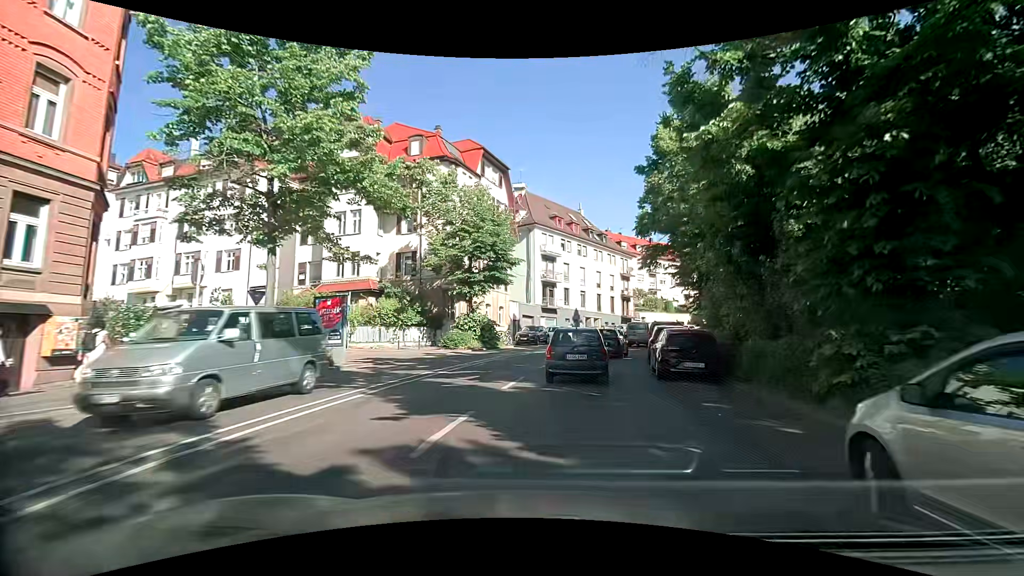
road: secondary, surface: asphalt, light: Day
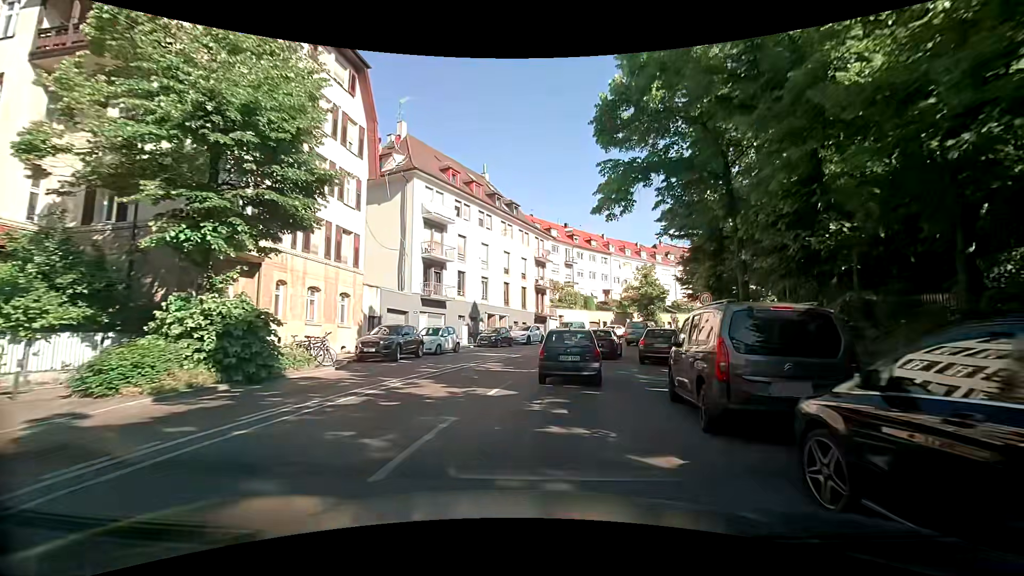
(+1.9, +18.9) m; +13°
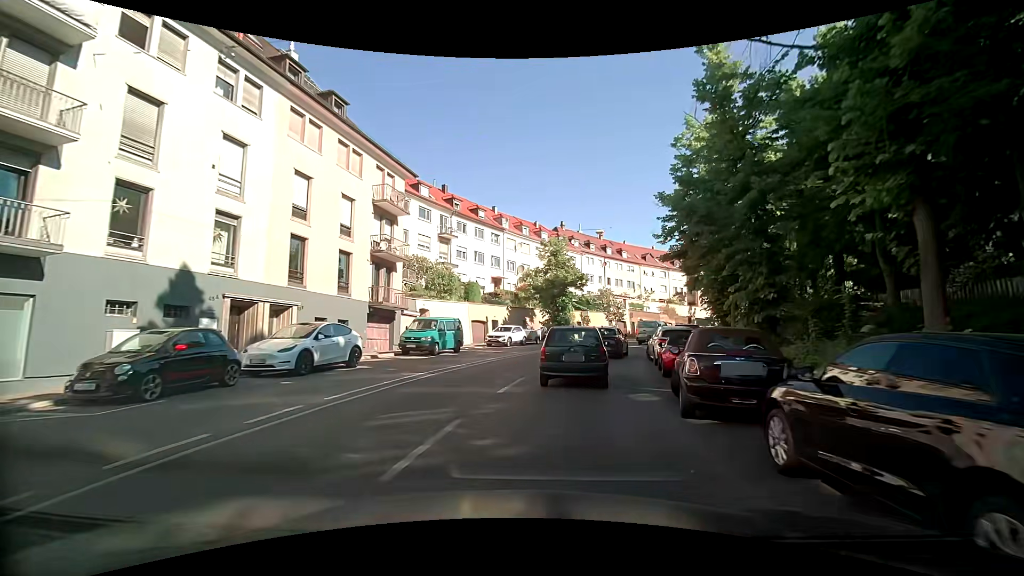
(+2.3, +24.0) m; +11°
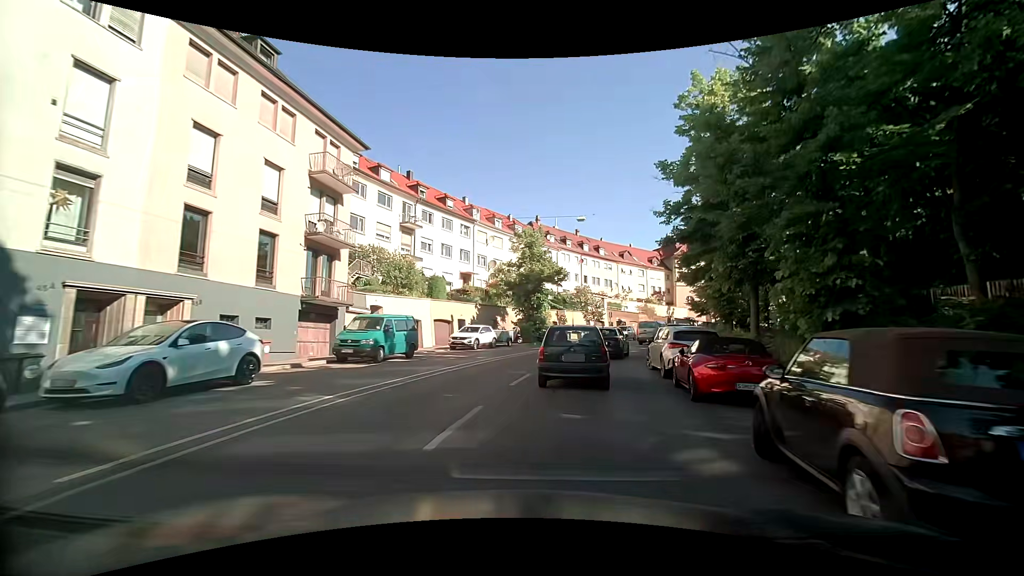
(+0.1, +5.0) m; +3°
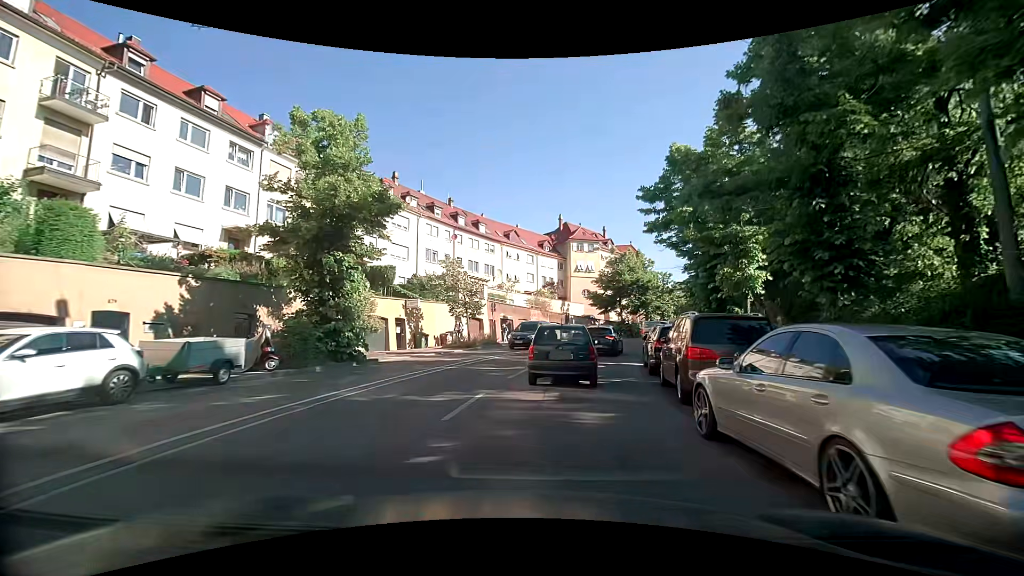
(+3.2, +22.1) m; +14°
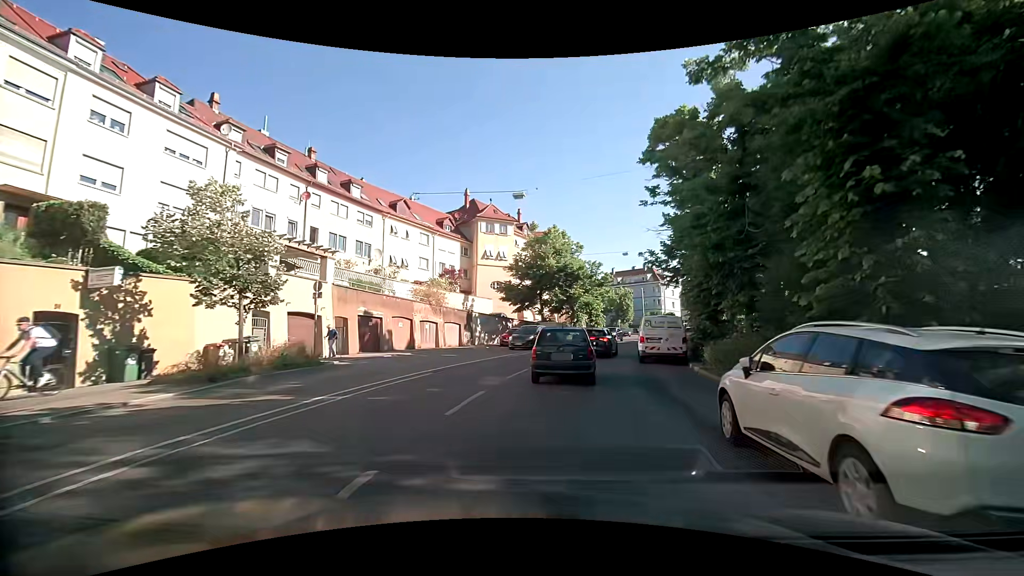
(+1.7, +17.2) m; +11°
(+1, +10) (+2, +20) (+4, +30) (+7, +39) (+11, +48) (+16, +57) (+20, +66) (+23, +76) (+24, +86) (+23, +96) m
